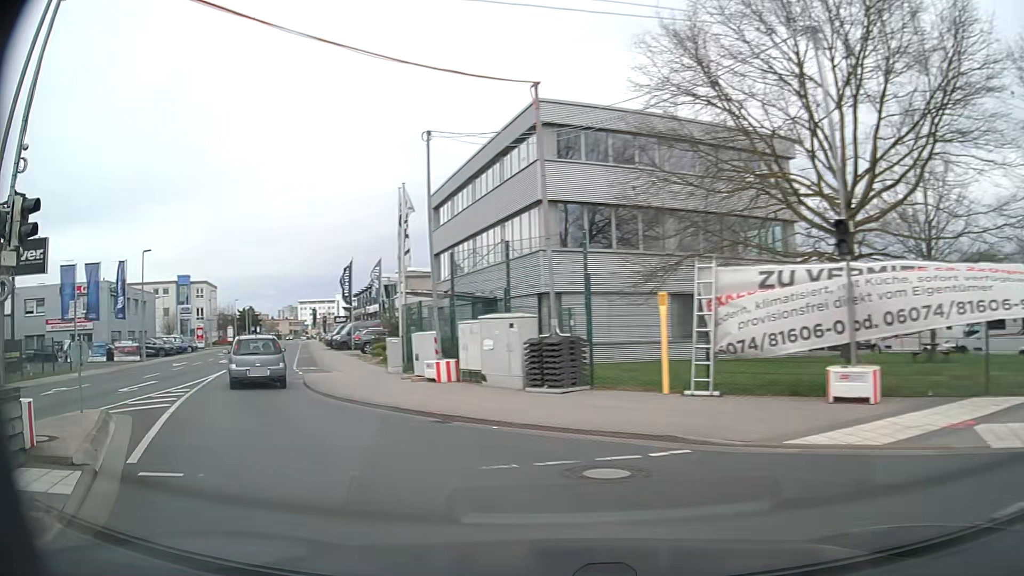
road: tertiary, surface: asphalt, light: Day
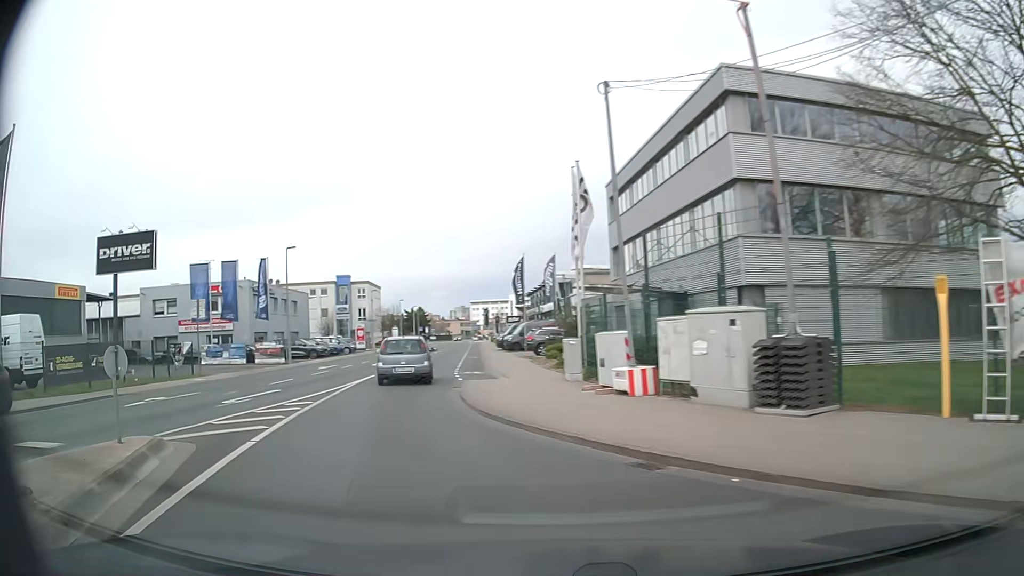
(-0.5, +3.6) m; -16°
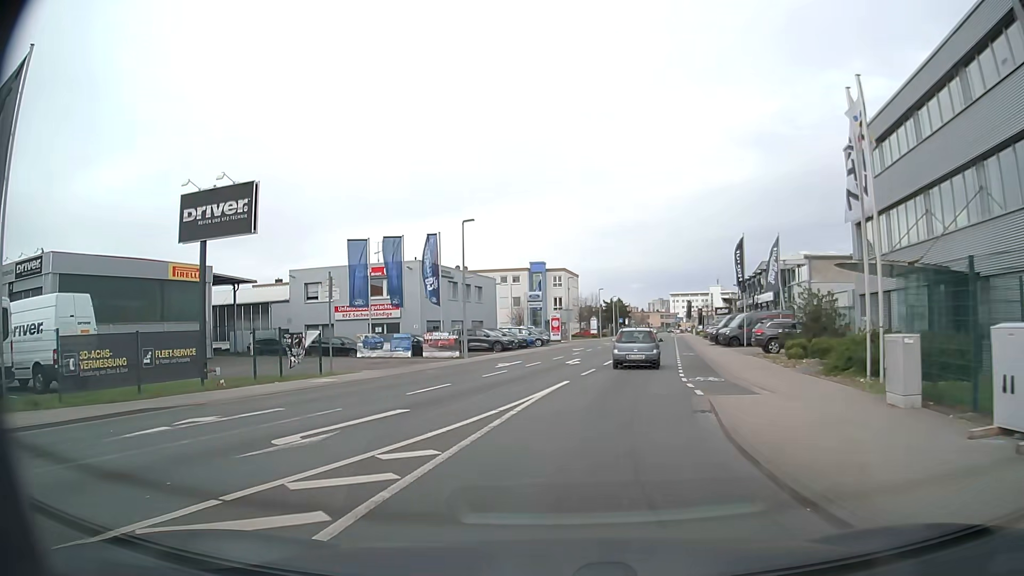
(-1.4, +7.4) m; -17°
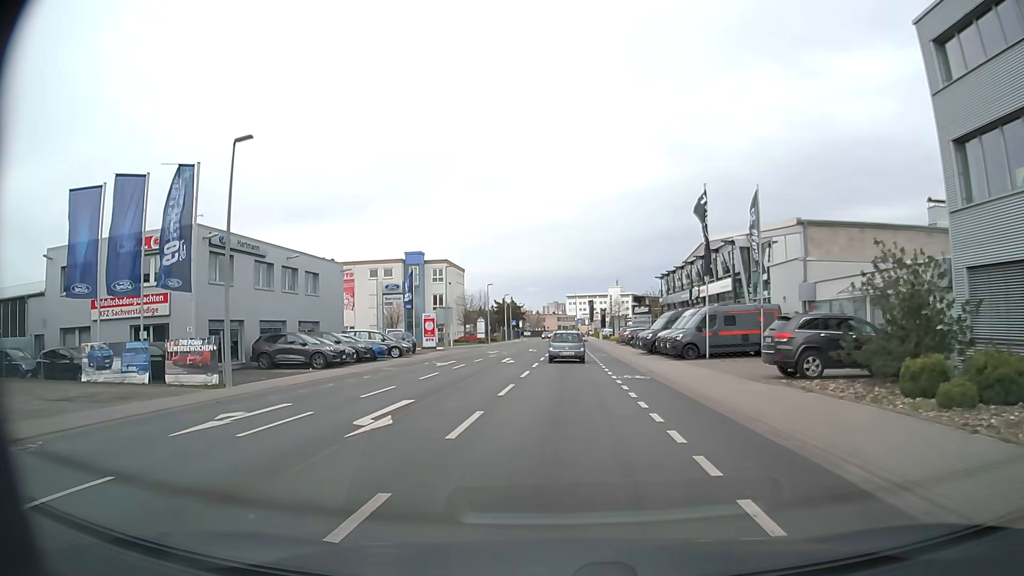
(+1.9, +17.8) m; +10°
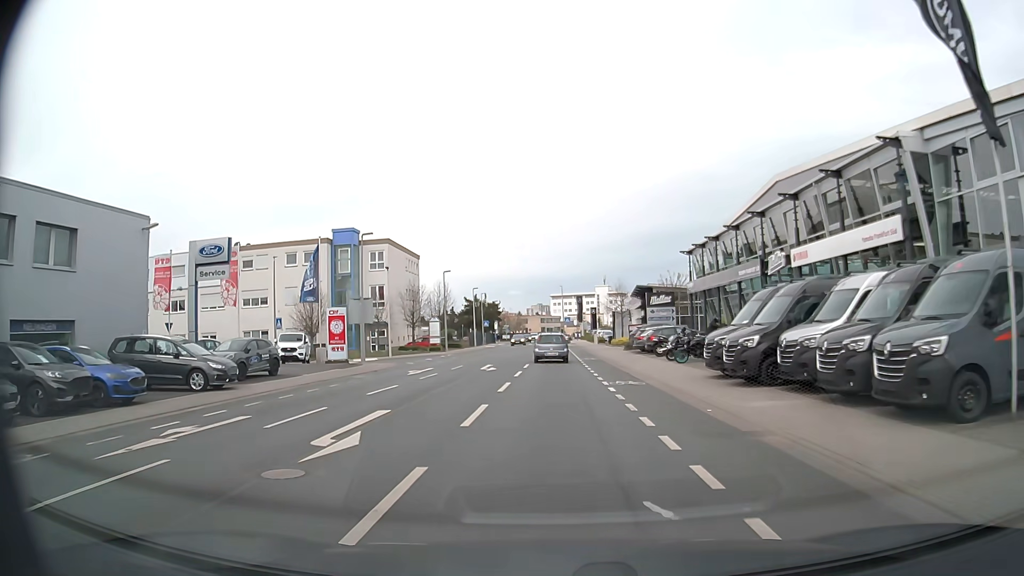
(+0.5, +23.1) m; +2°
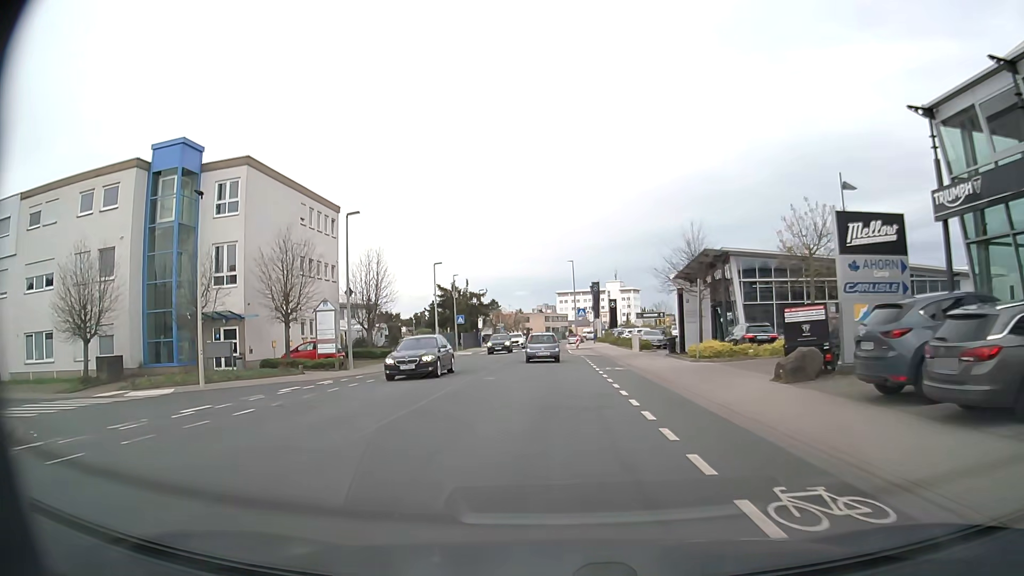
(-0.2, +32.3) m; 0°
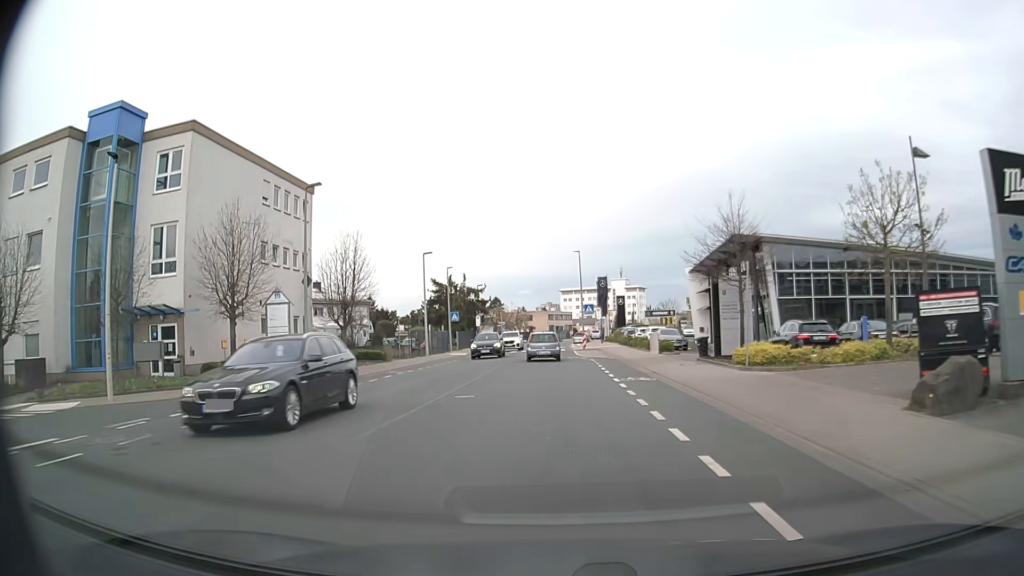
(0.0, +6.4) m; 0°
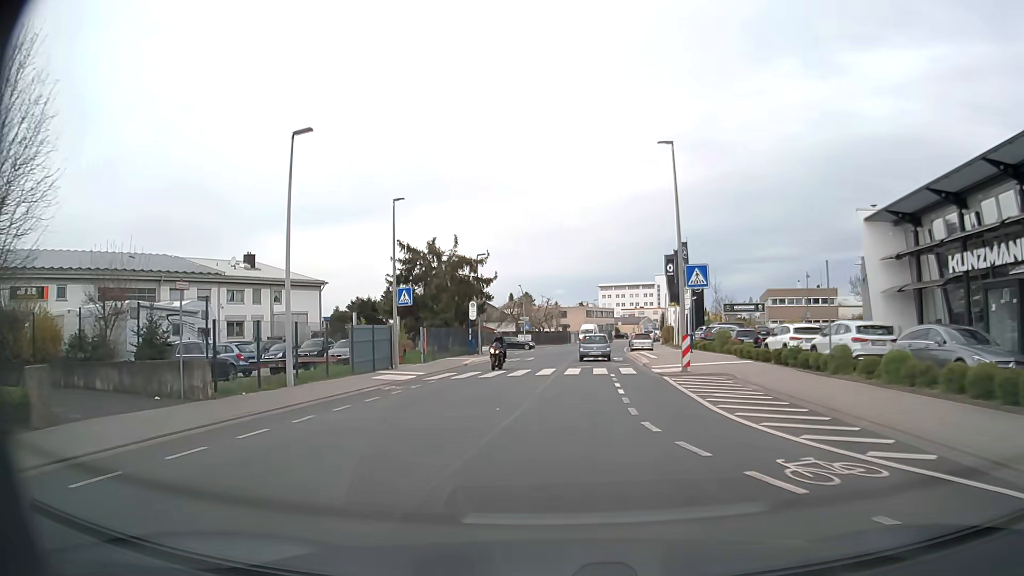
(-0.7, +31.4) m; -3°
(0, +10) (0, +20) (+1, +30) (+1, +40) (+2, +50) (+3, +60) (+4, +70) (+5, +80) (+7, +90) (+9, +99) m
